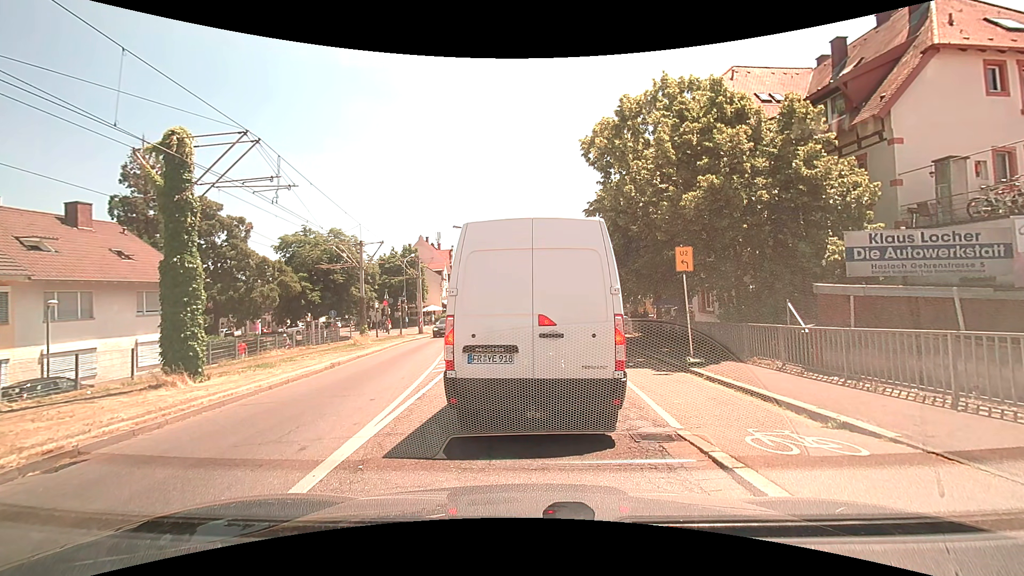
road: tertiary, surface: asphalt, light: Day
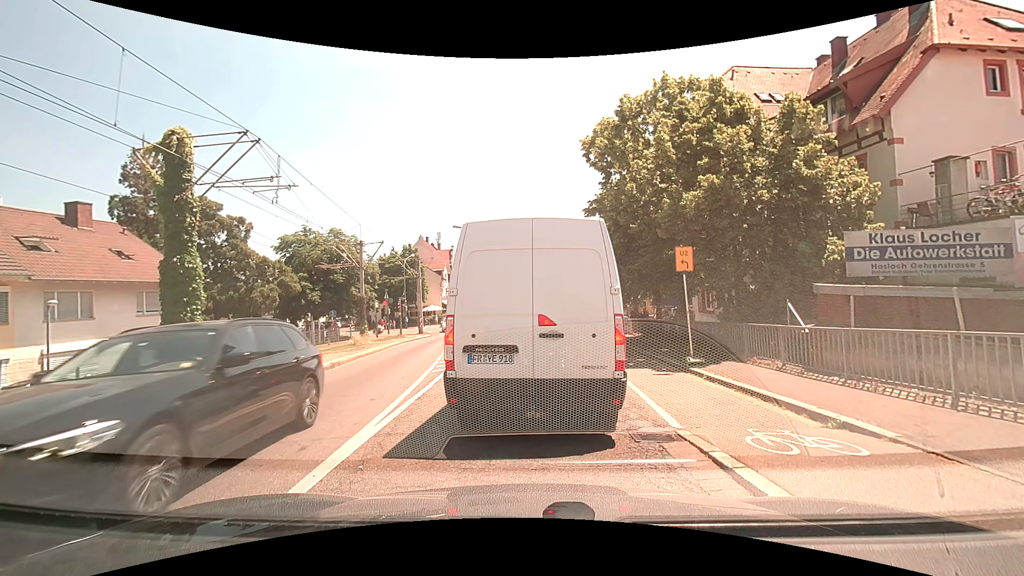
(0.0, 0.0) m; 0°
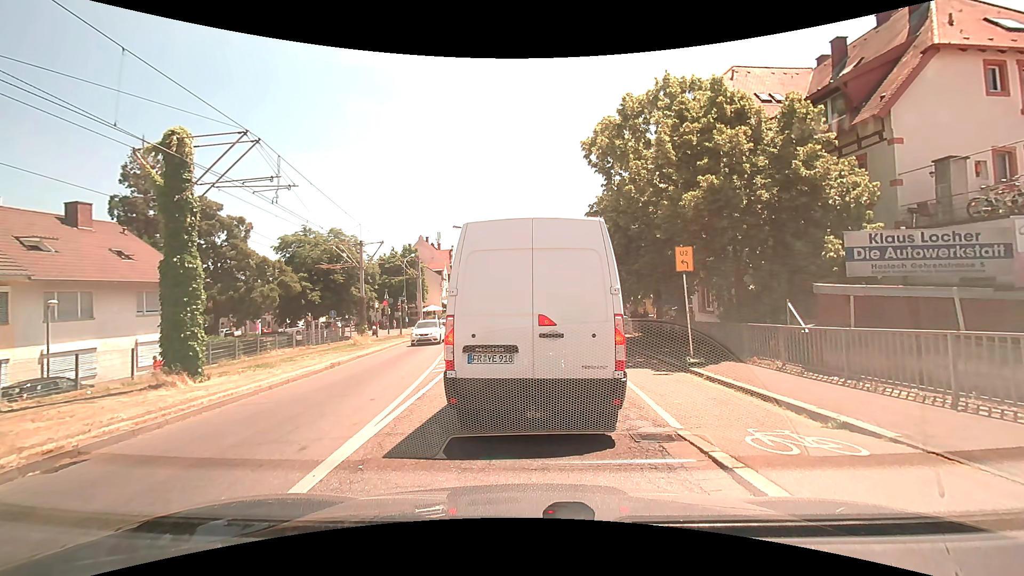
(0.0, 0.0) m; 0°
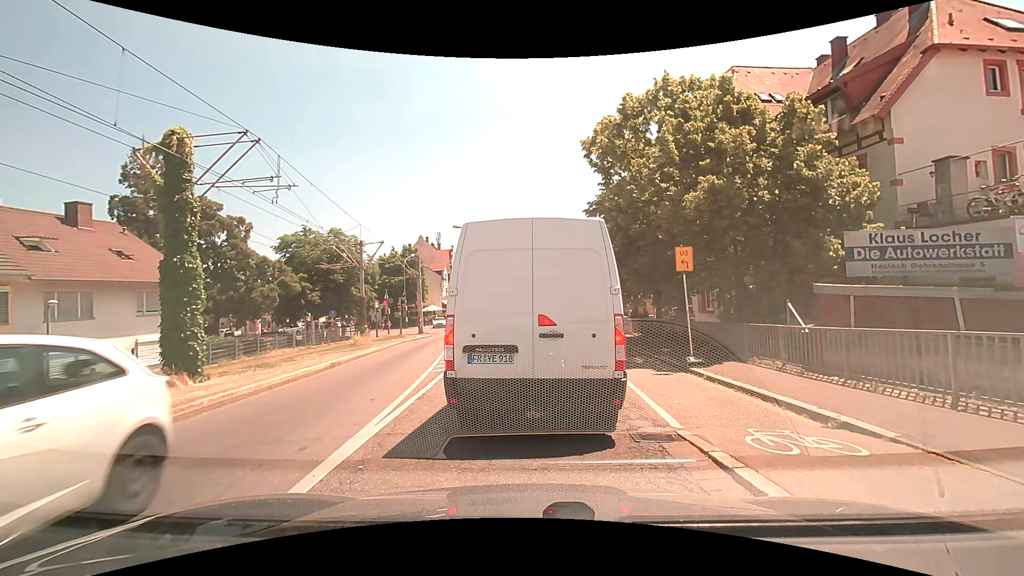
(0.0, 0.0) m; 0°
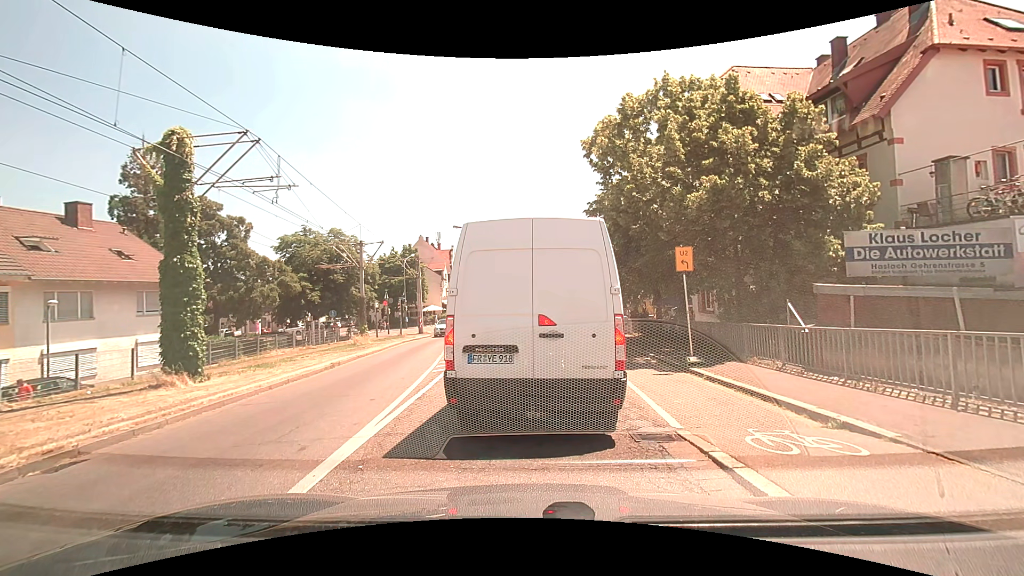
(0.0, 0.0) m; 0°
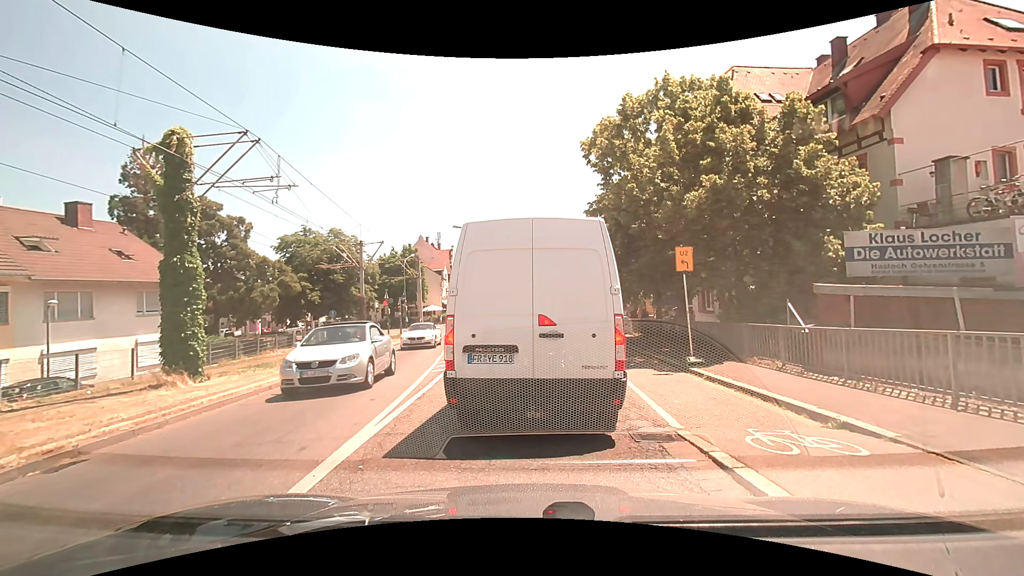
(0.0, 0.0) m; 0°
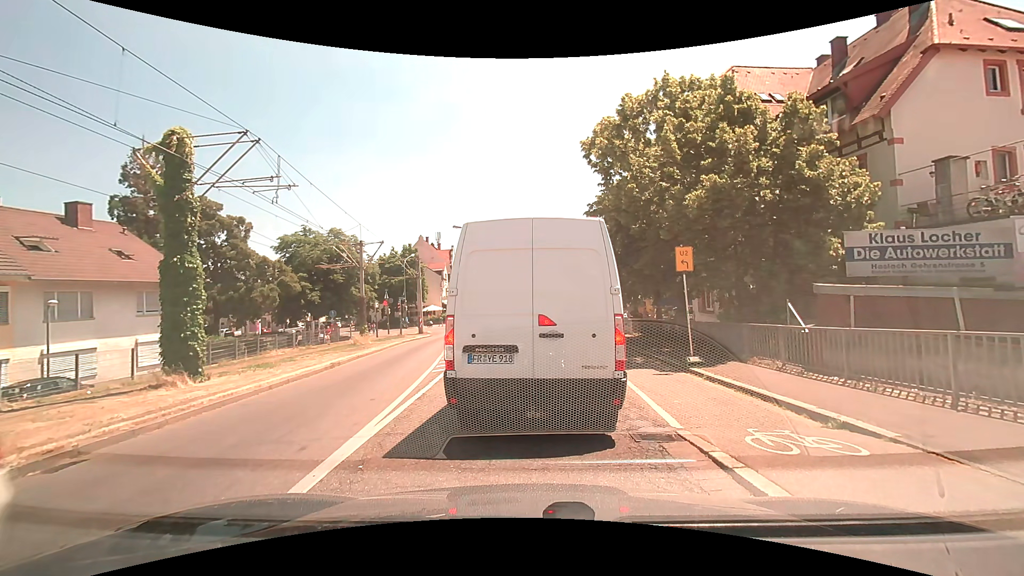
(0.0, 0.0) m; 0°
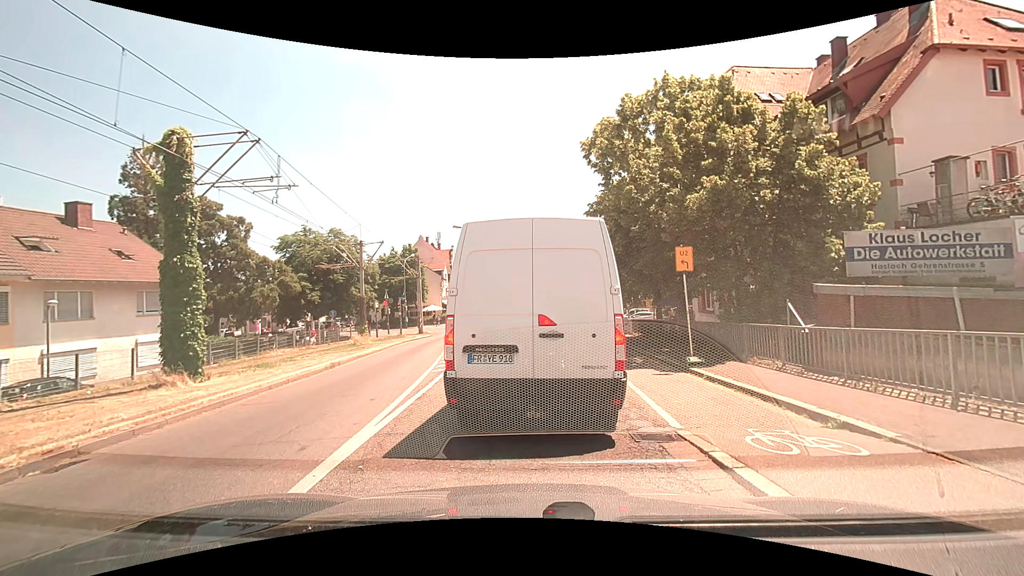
(0.0, 0.0) m; 0°
